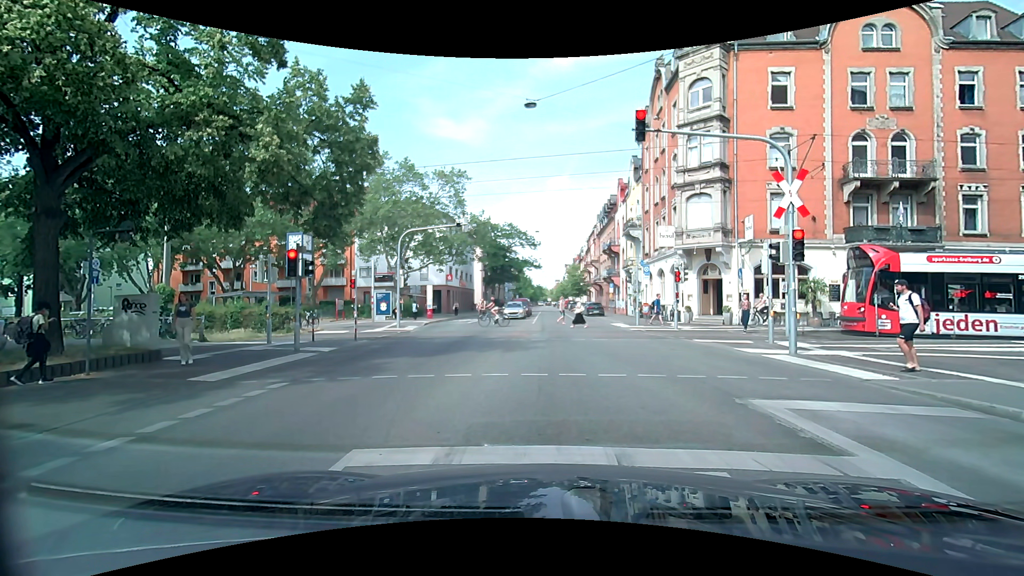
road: secondary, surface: asphalt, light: Day
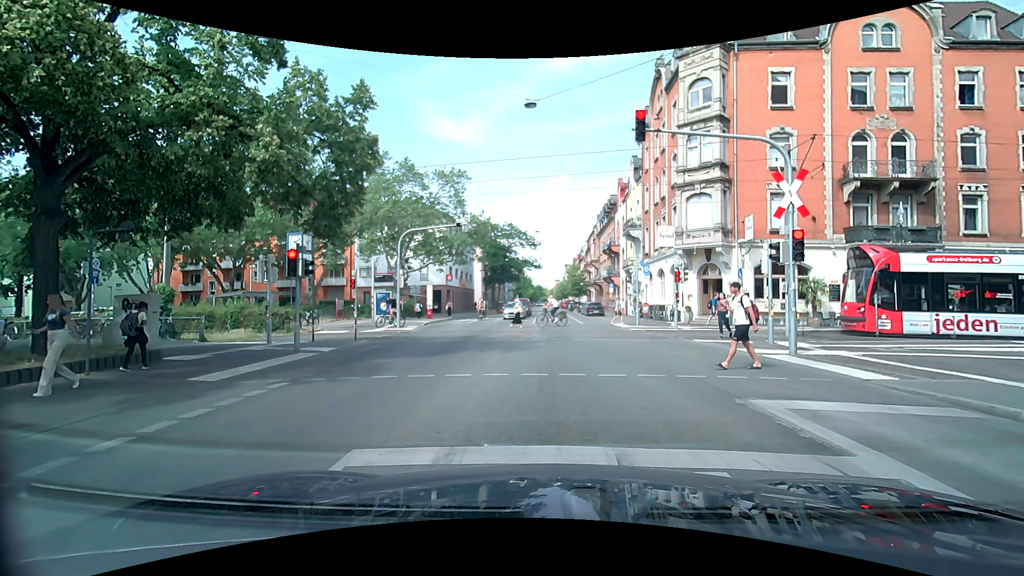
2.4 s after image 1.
(0.0, 0.0) m; 0°
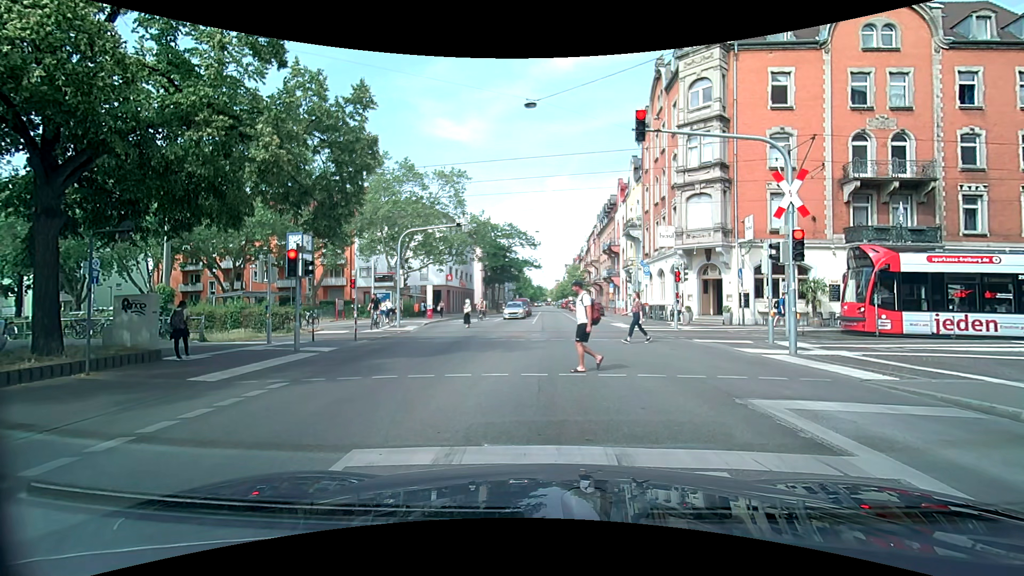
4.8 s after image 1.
(0.0, 0.0) m; 0°
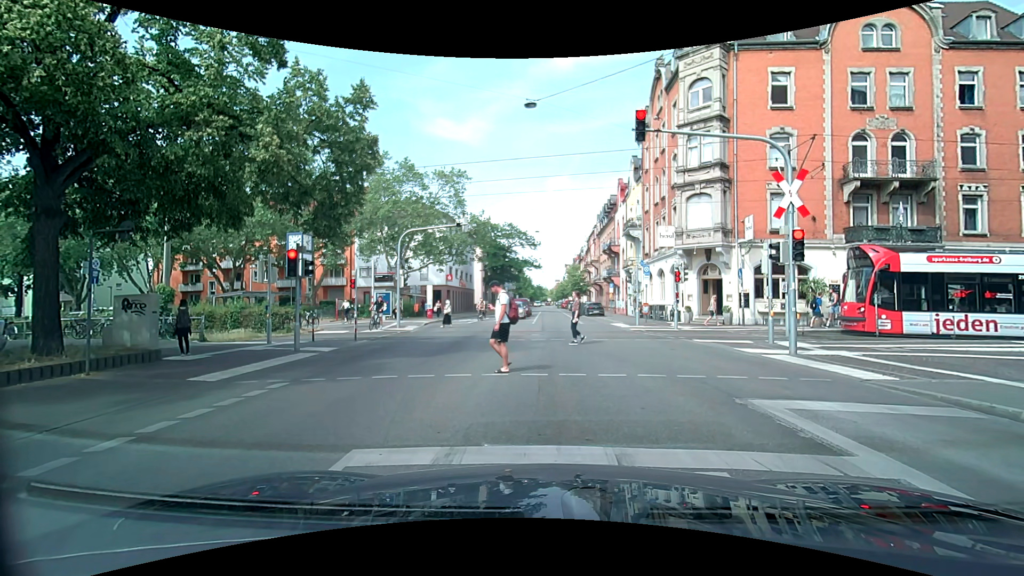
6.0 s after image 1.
(0.0, 0.0) m; 0°
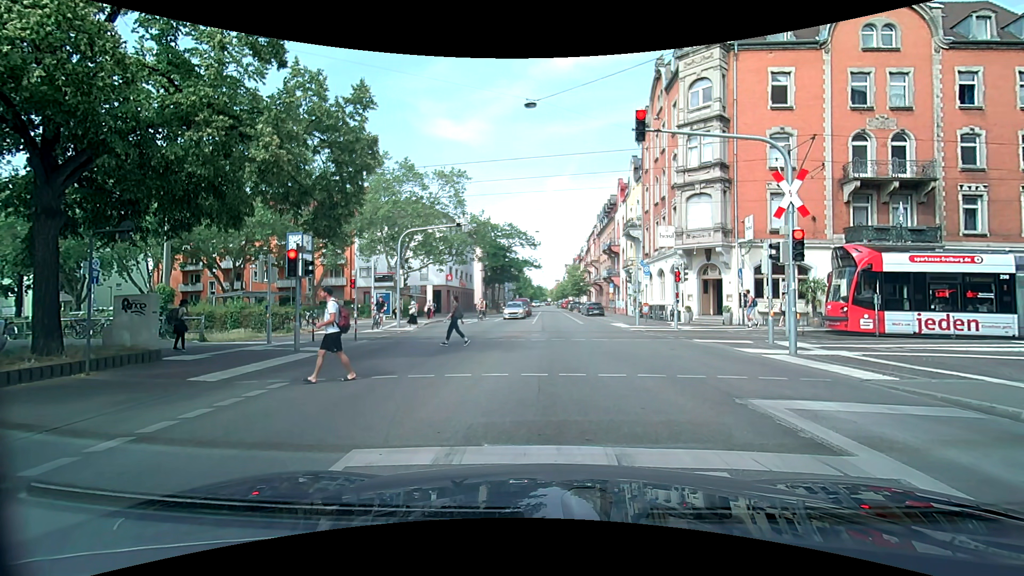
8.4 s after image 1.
(0.0, 0.0) m; 0°
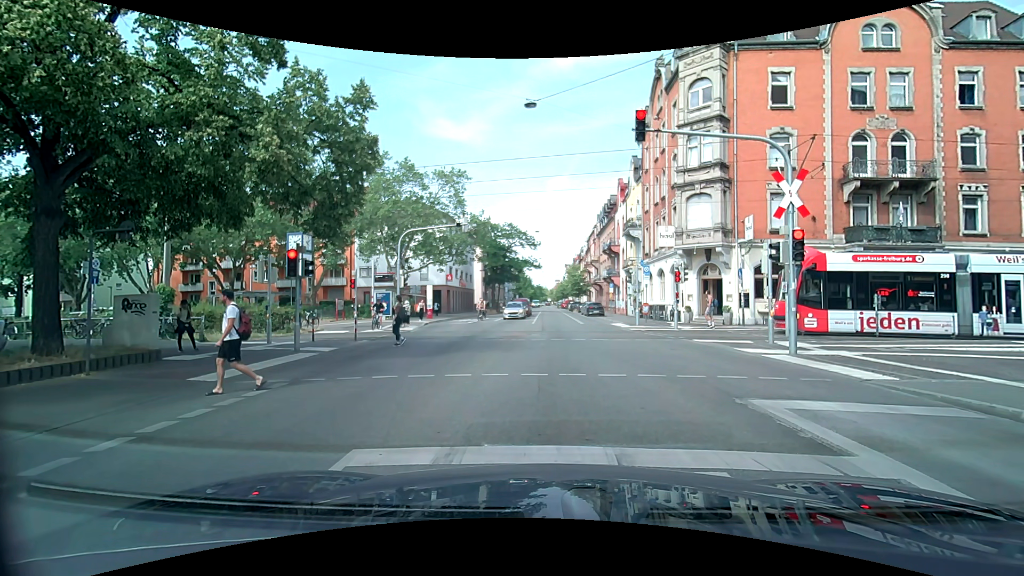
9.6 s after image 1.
(0.0, 0.0) m; 0°
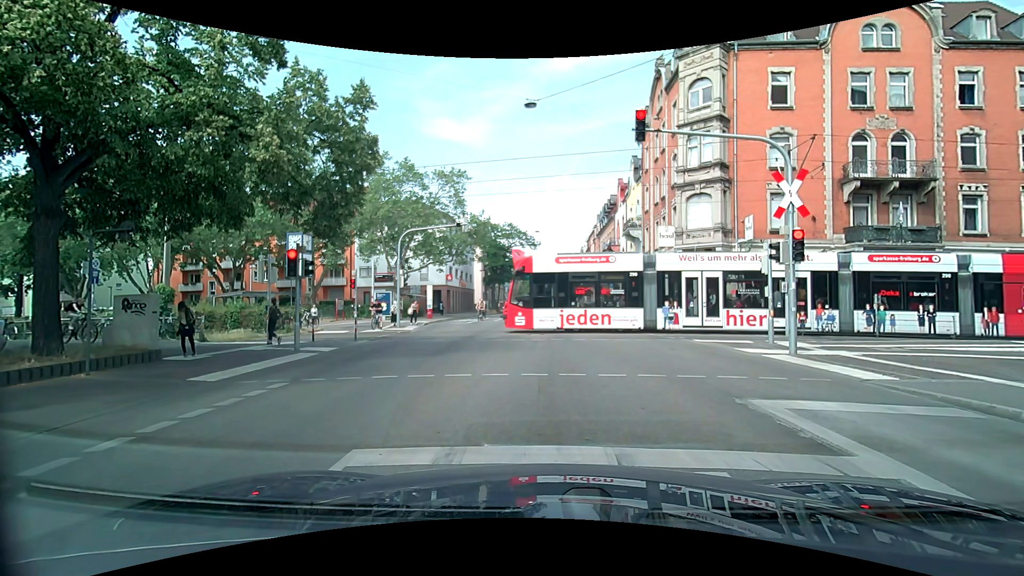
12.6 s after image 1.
(0.0, 0.0) m; 0°
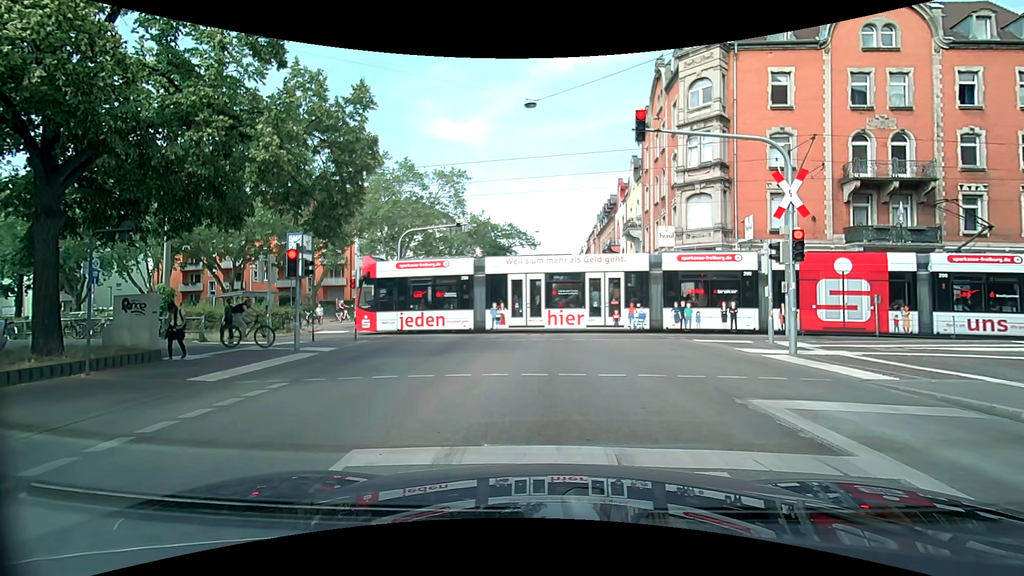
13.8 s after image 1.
(0.0, 0.0) m; 0°
(+1, +10) (+2, +20) (+3, +30) (+4, +40) (+5, +50) (+6, +60) (+6, +70) (+7, +80) (+8, +90) (+9, +100) m
